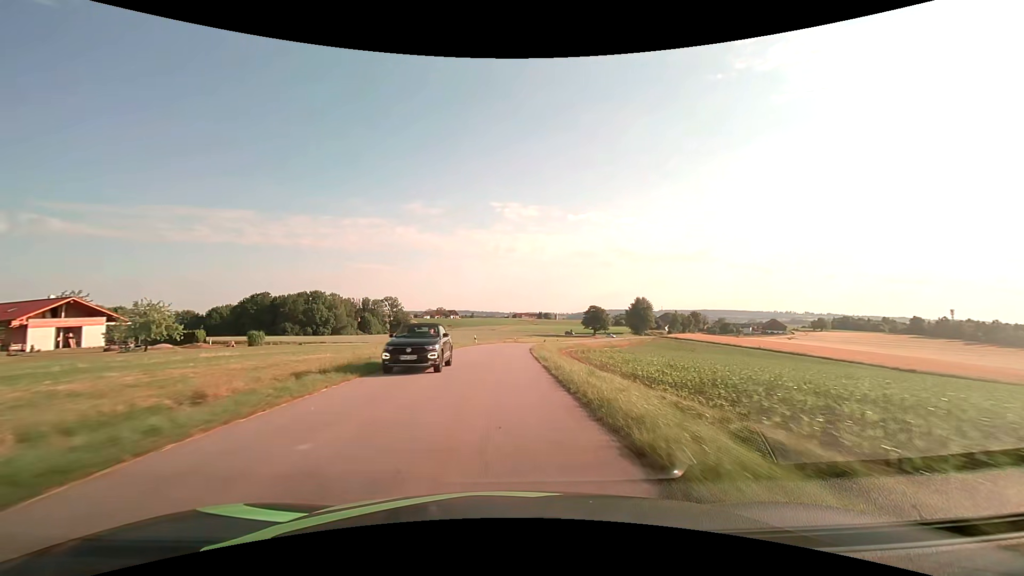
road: tertiary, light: Day
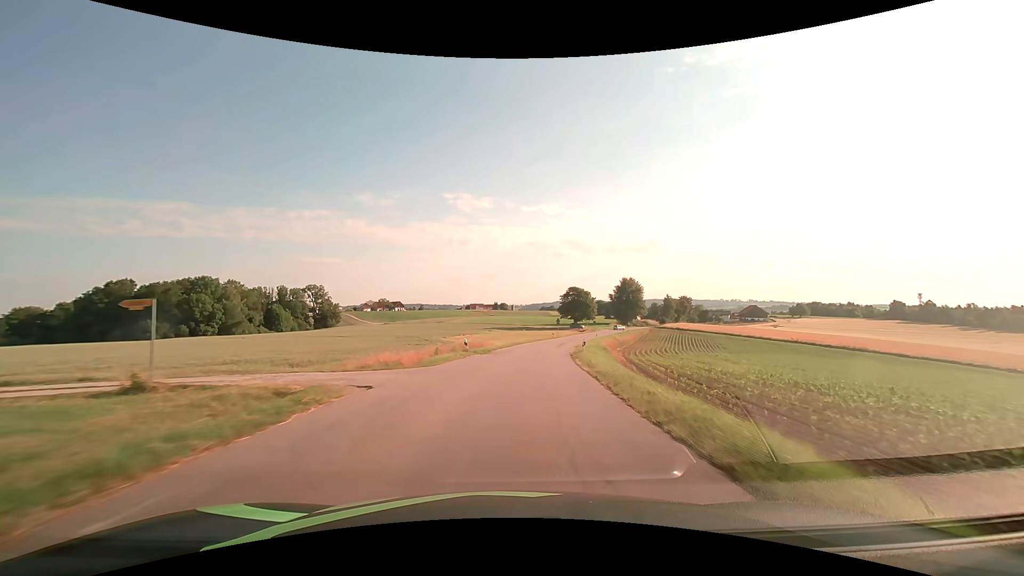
(+0.7, +54.6) m; +5°
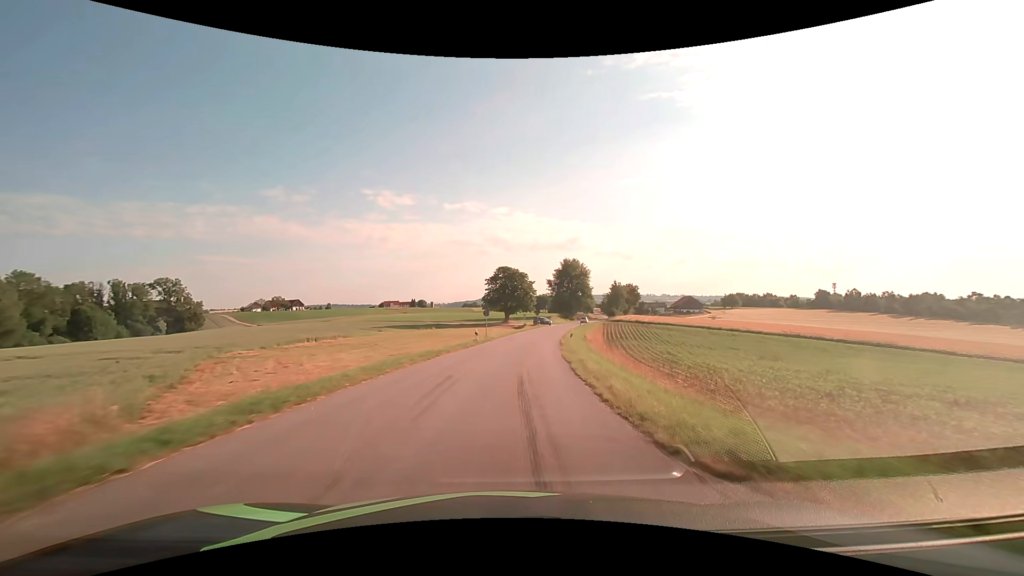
(+3.9, +43.4) m; +9°
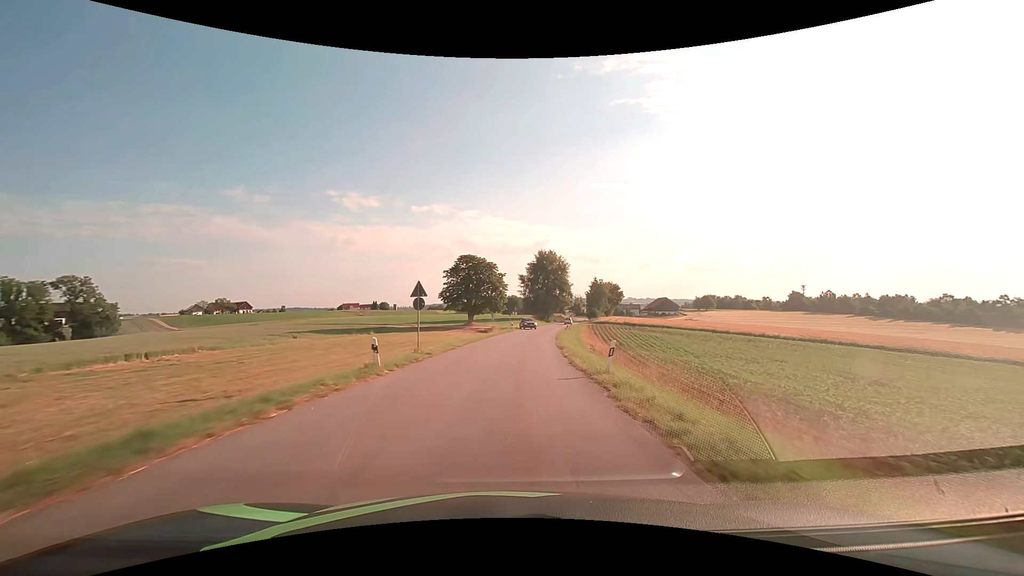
(+0.5, +21.7) m; +3°
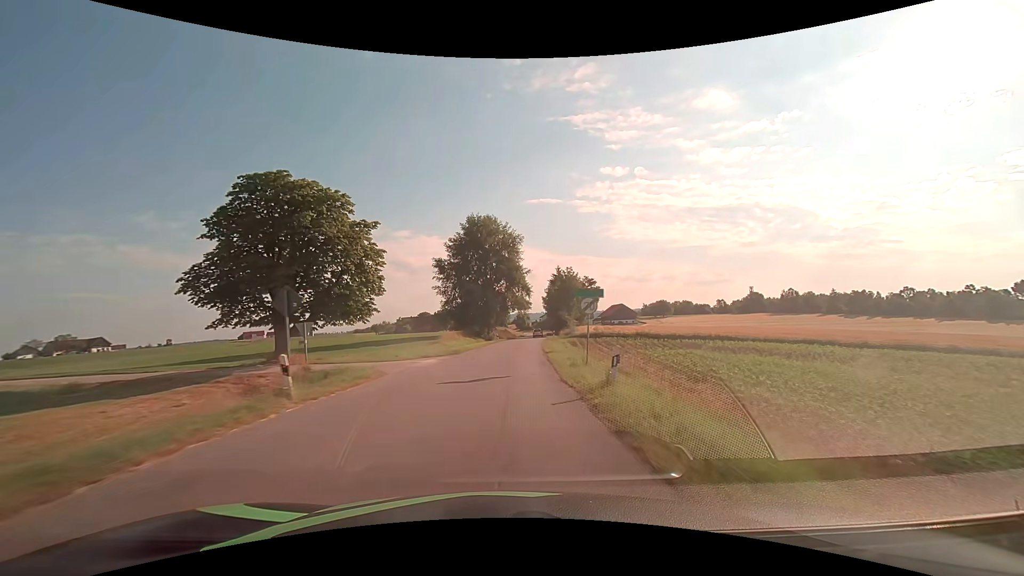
(+4.1, +53.5) m; +7°
(0, +10) (0, +20) (+1, +30) (+1, +40) (+2, +50) (+3, +60) (+4, +70) (+5, +80) (+6, +90) (+7, +100) m
